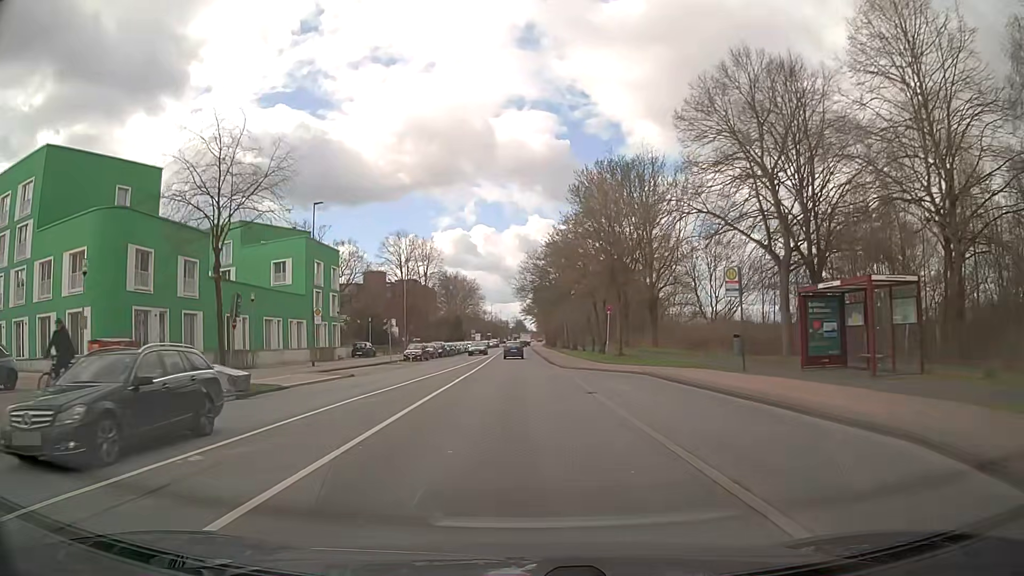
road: tertiary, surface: asphalt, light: Day
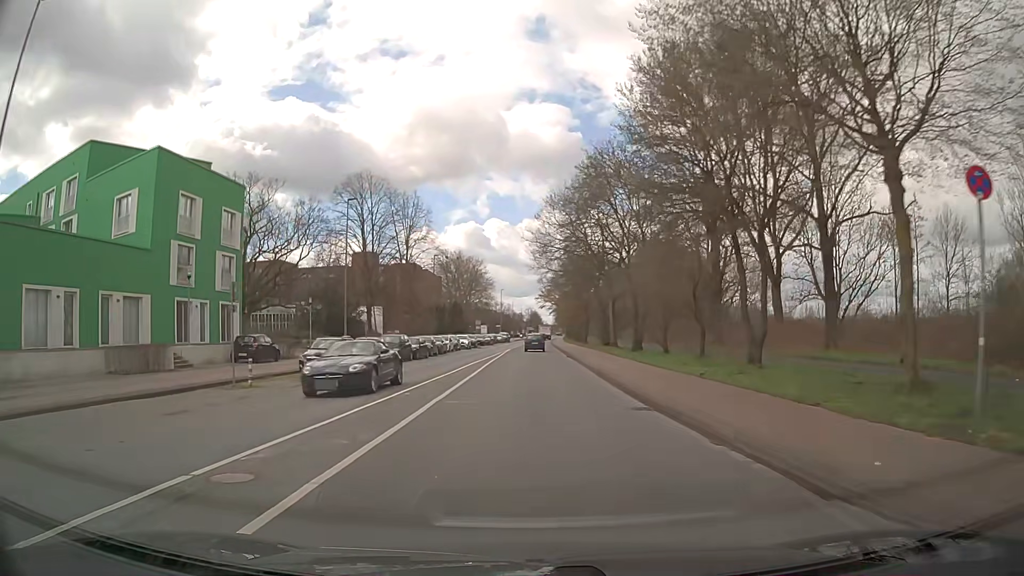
(-0.8, +30.6) m; -2°
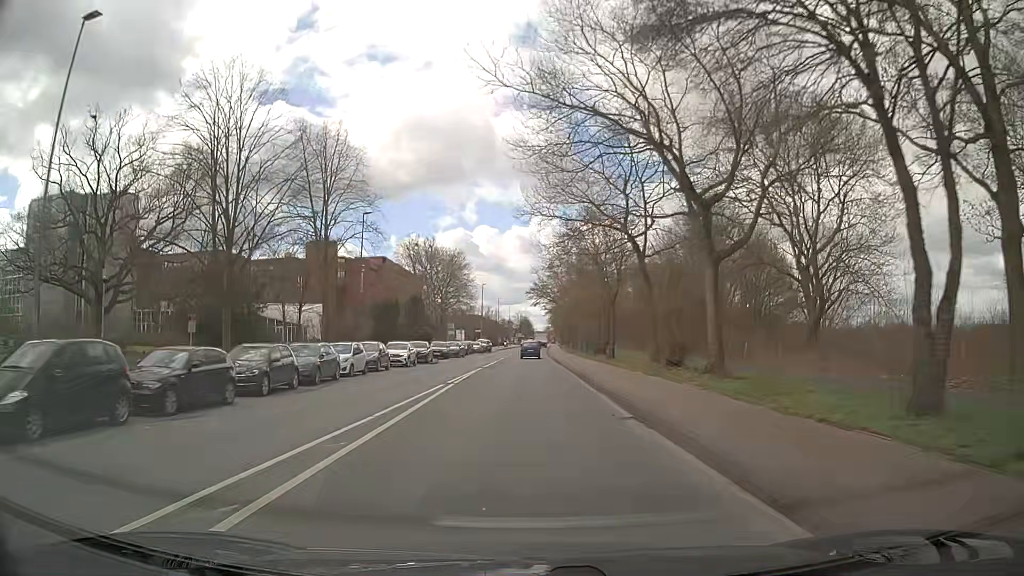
(+0.2, +29.7) m; +1°
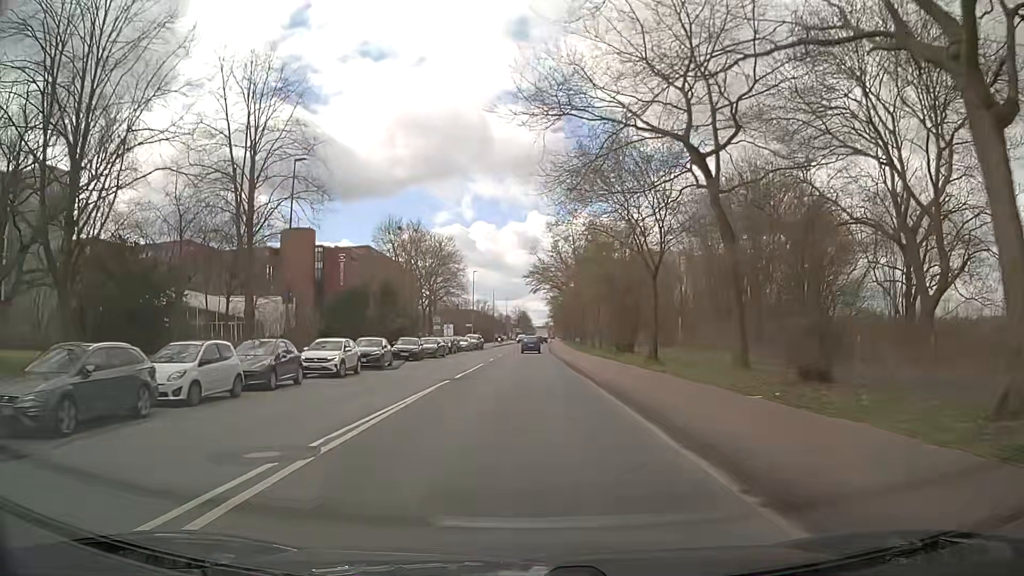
(0.0, +14.1) m; 0°
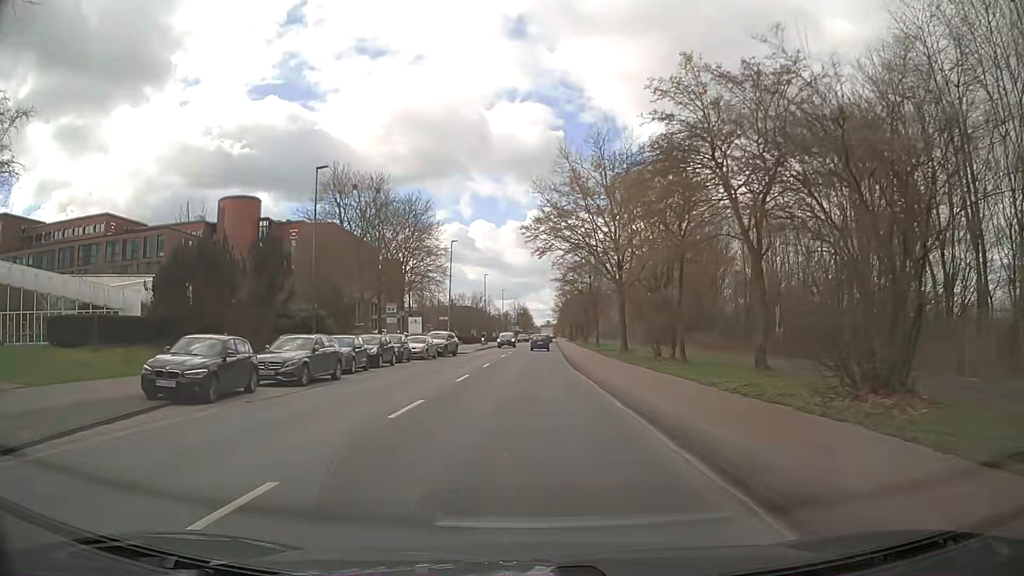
(+0.1, +28.8) m; +1°
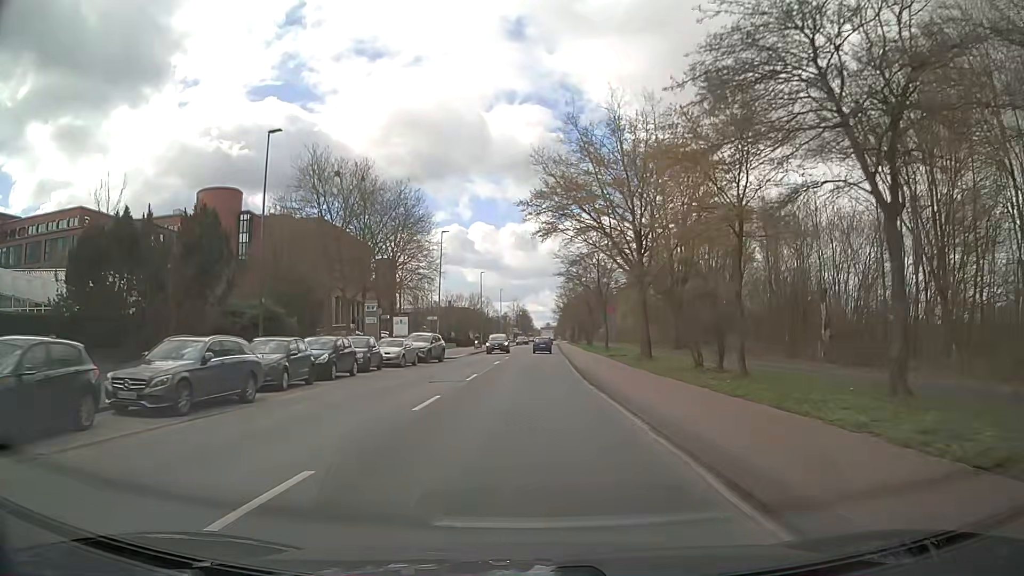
(-0.1, +7.3) m; -1°
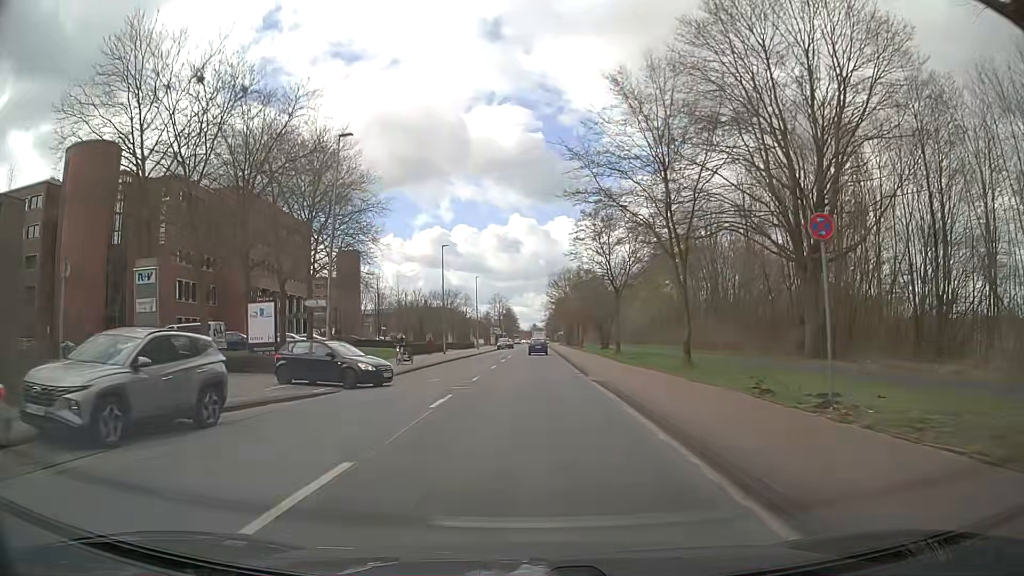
(+0.1, +29.4) m; +1°
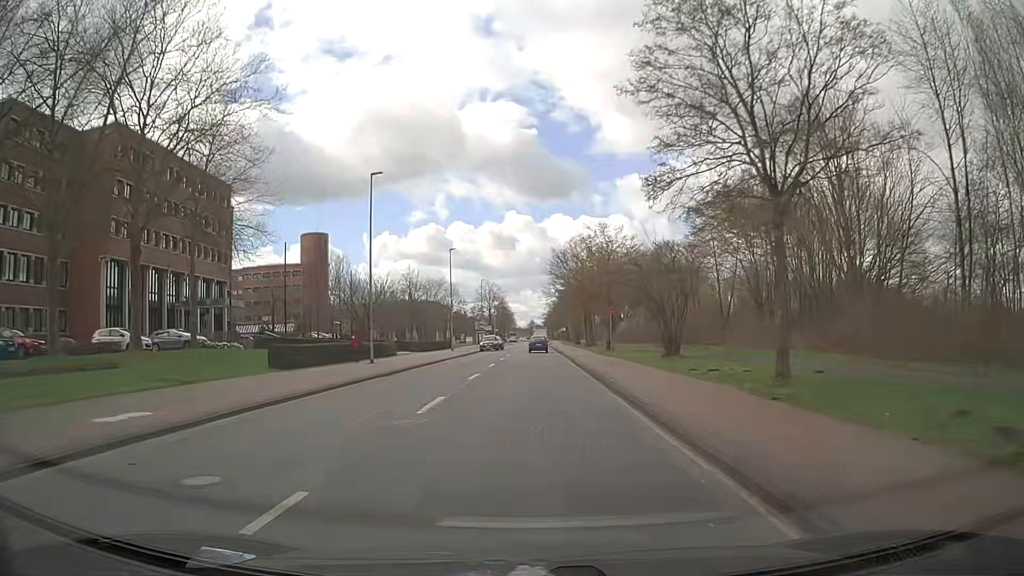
(+0.2, +28.4) m; 0°
(0, +10) (0, +20) (0, +30) (0, +40) (0, +50) (0, +60) (0, +70) (+1, +80) (+1, +90) (+1, +100) m
